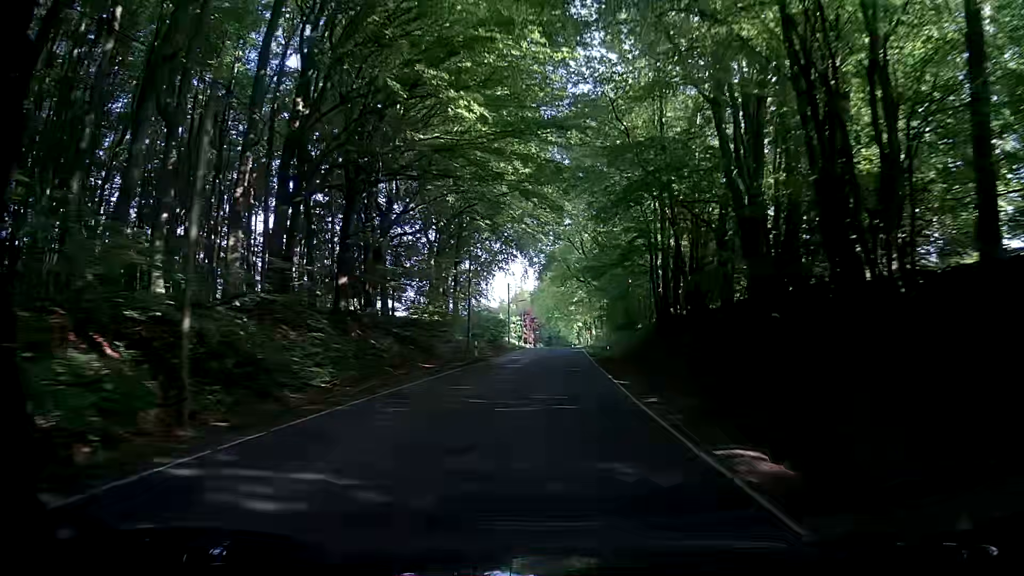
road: tertiary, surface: asphalt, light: Day
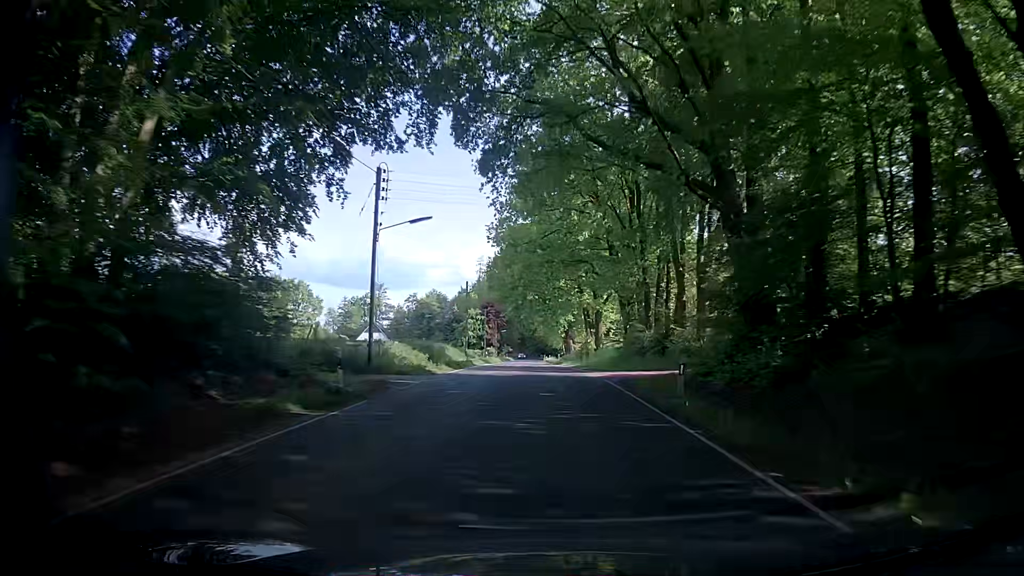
(+1.4, +57.6) m; +4°
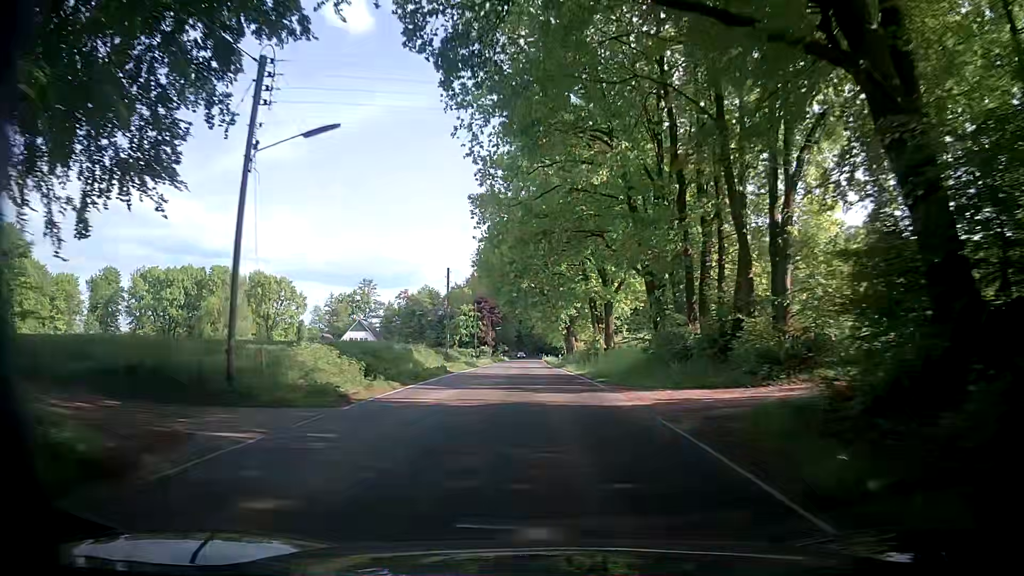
(0.0, +11.3) m; 0°
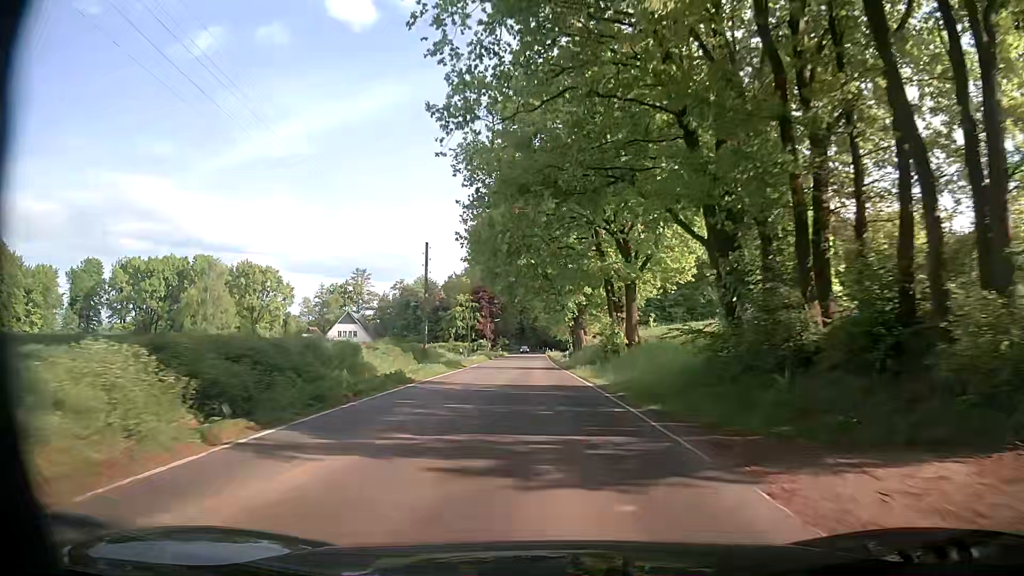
(0.0, +11.2) m; -1°
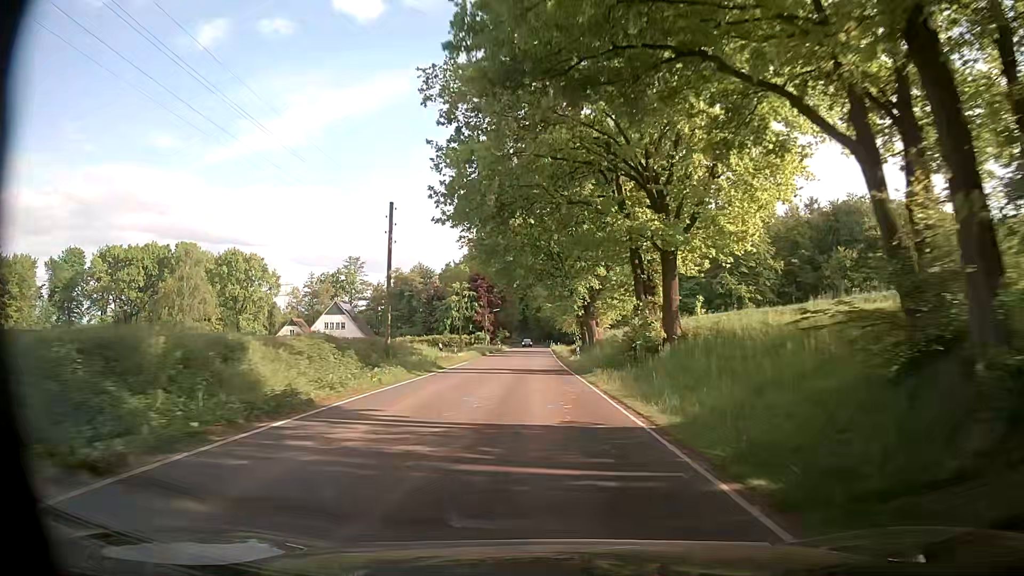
(-0.1, +11.0) m; 0°
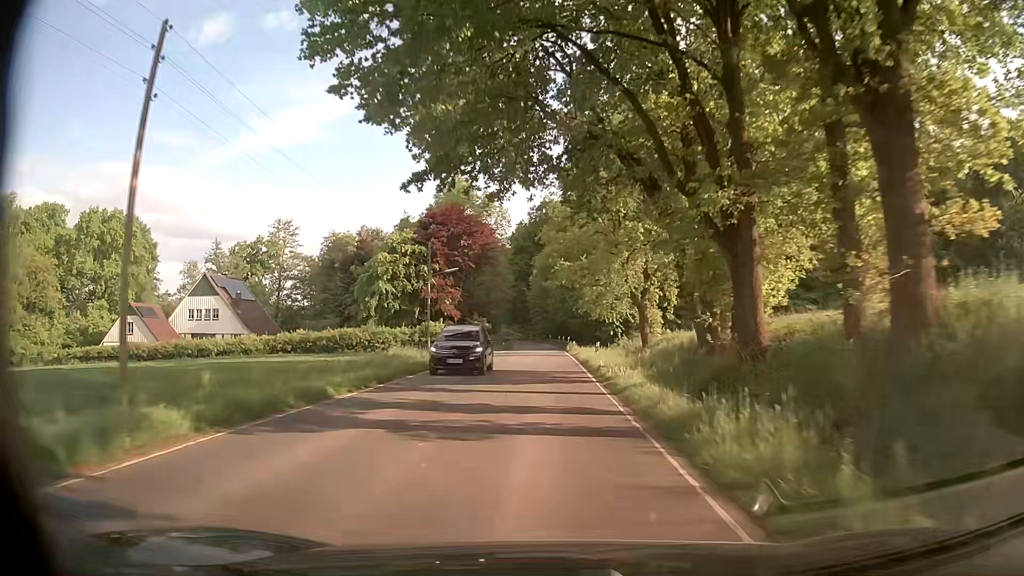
(-0.7, +53.8) m; -1°
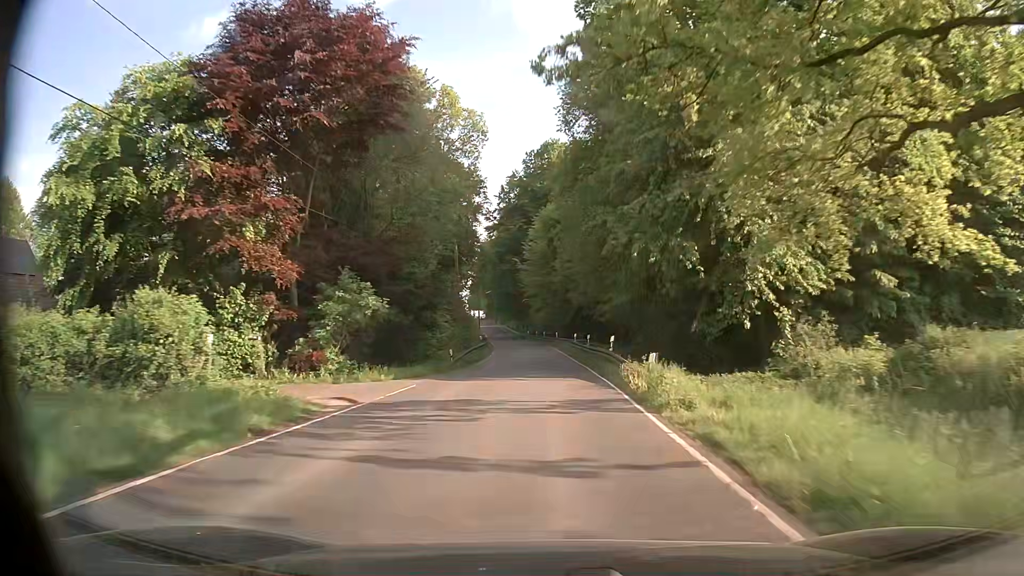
(-0.1, +42.3) m; -1°
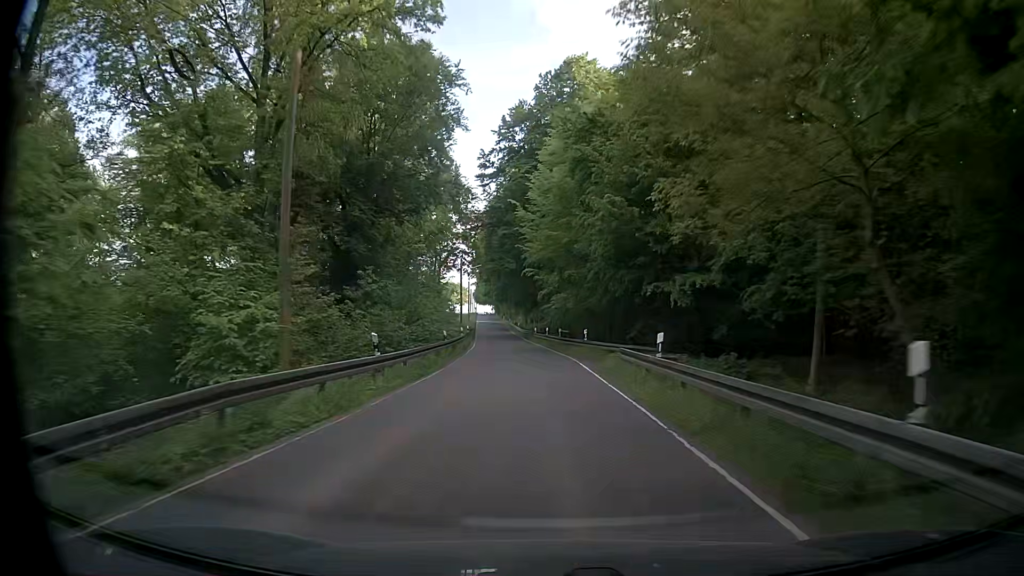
(-0.1, +31.7) m; -1°
(0, +10) (0, +20) (0, +30) (-1, +40) (-2, +50) (-3, +60) (-3, +70) (-4, +80) (-5, +90) (-6, +100) m
